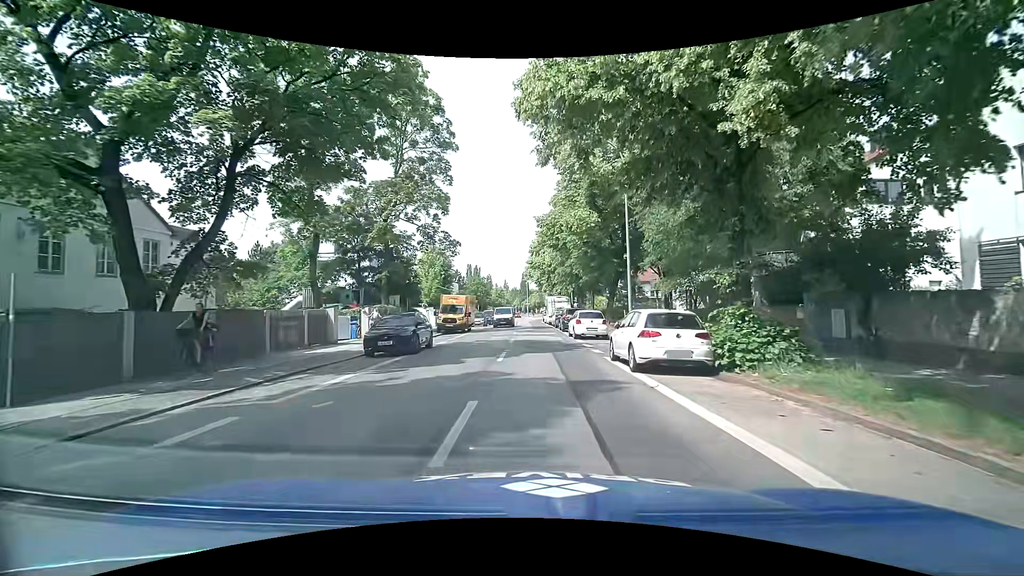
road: secondary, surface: asphalt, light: Day
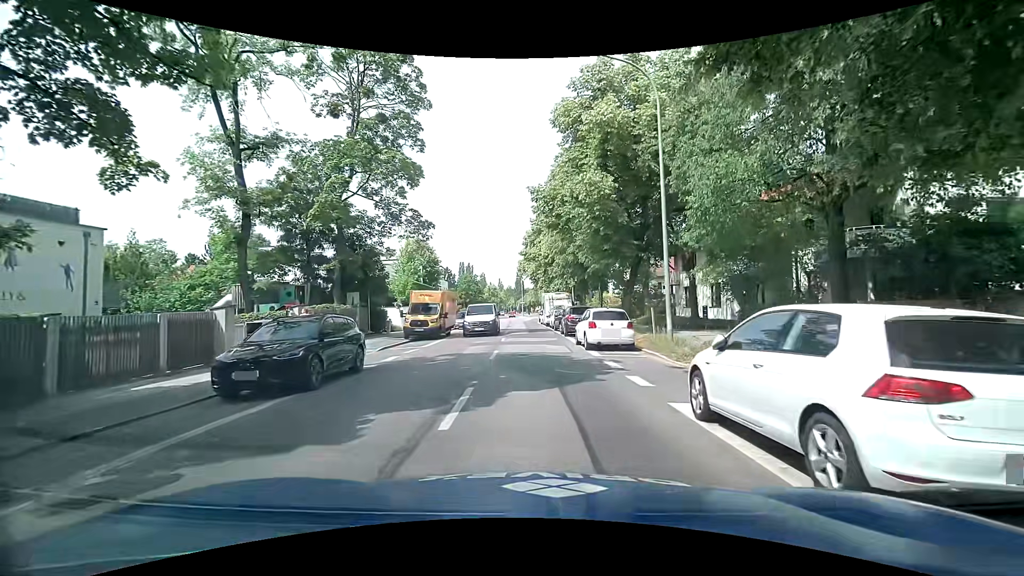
(+0.3, +7.7) m; +2°
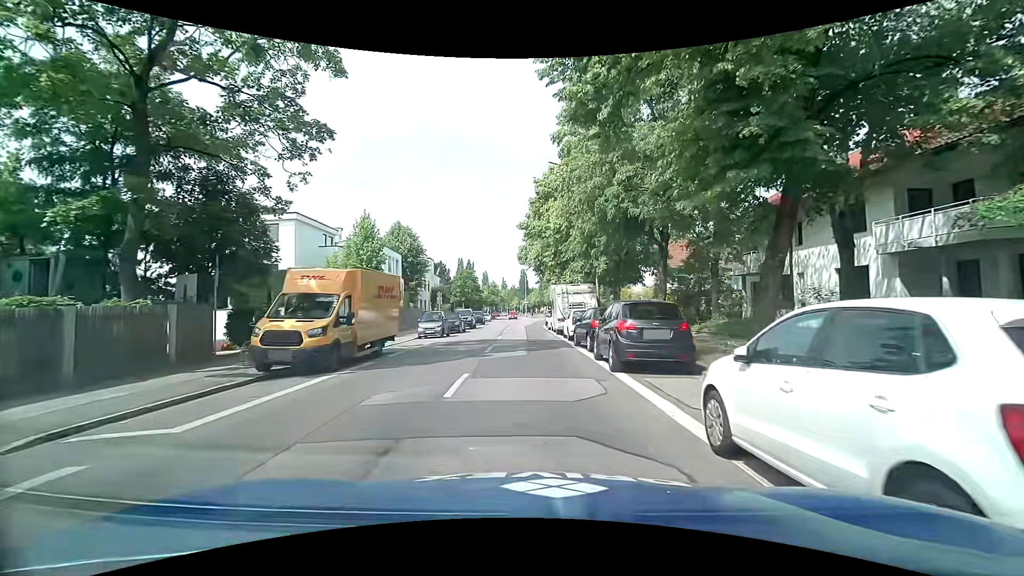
(+0.1, +15.0) m; 0°
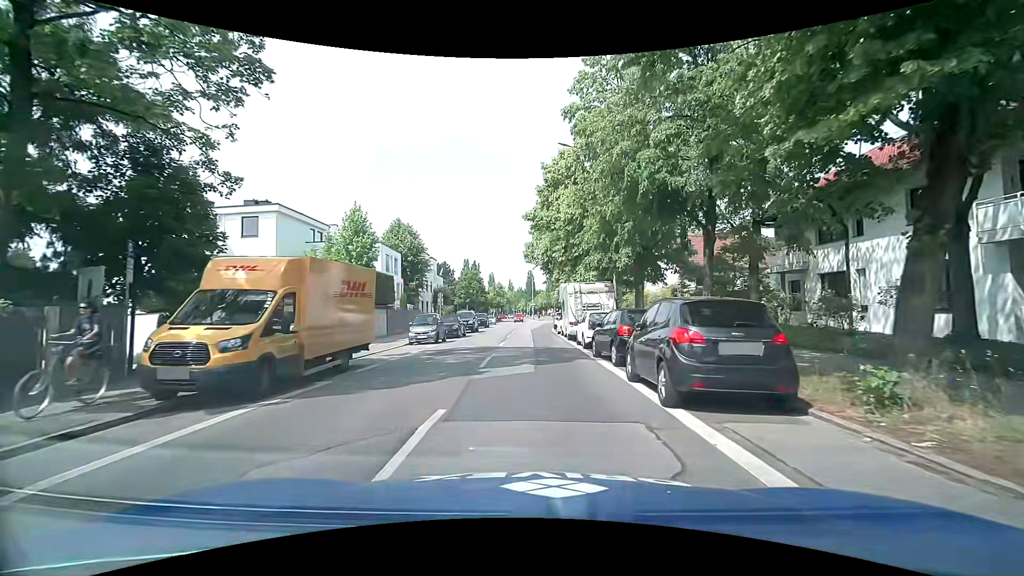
(-0.1, +3.8) m; -2°
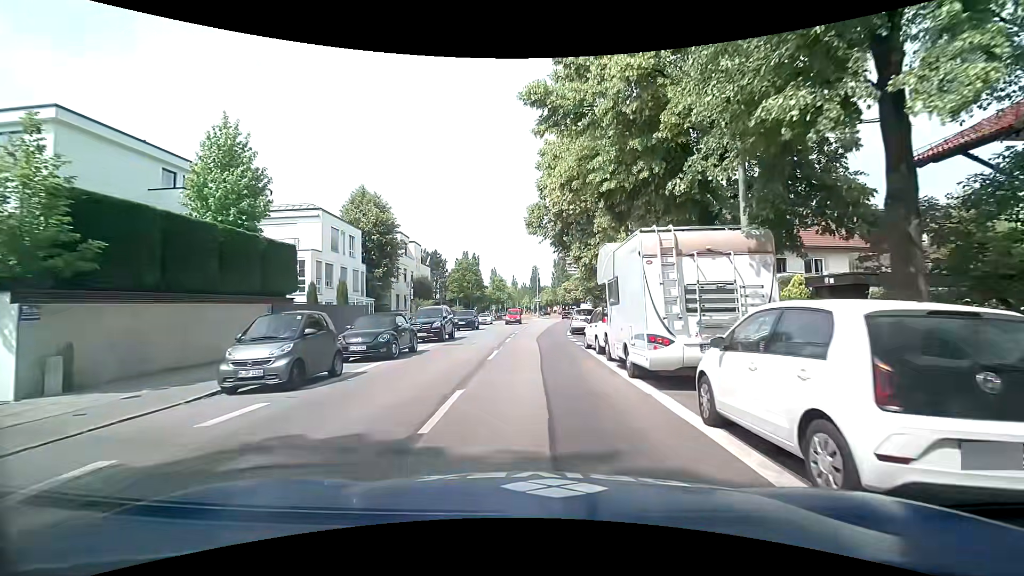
(-0.1, +15.7) m; -1°
